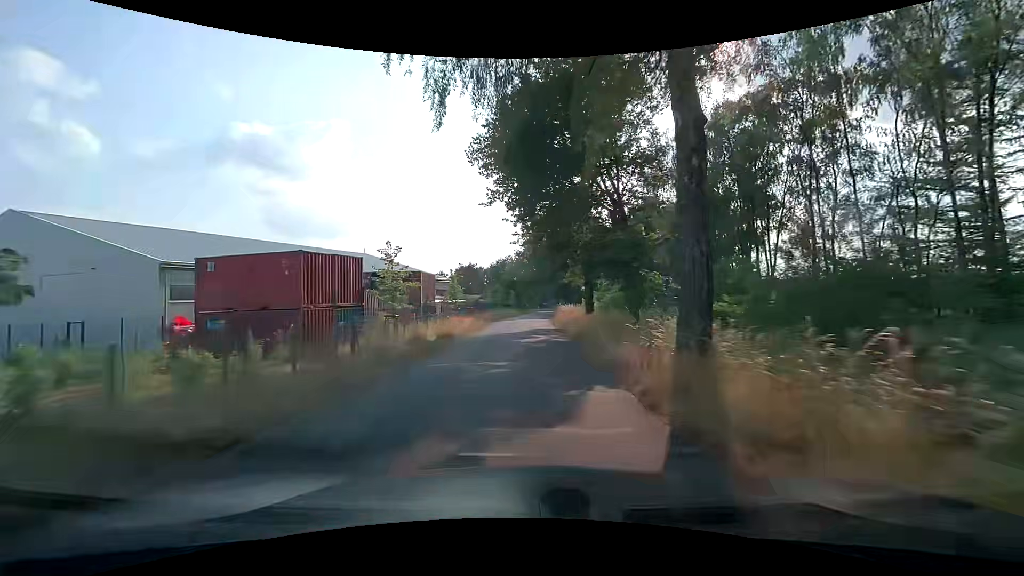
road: unclassified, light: Day
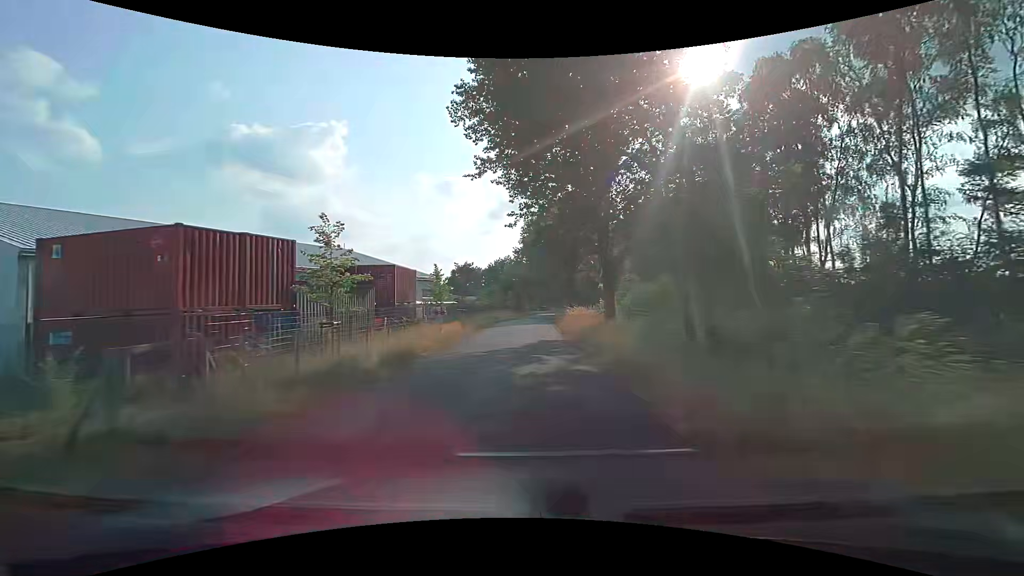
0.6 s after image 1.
(0.0, +7.9) m; 0°
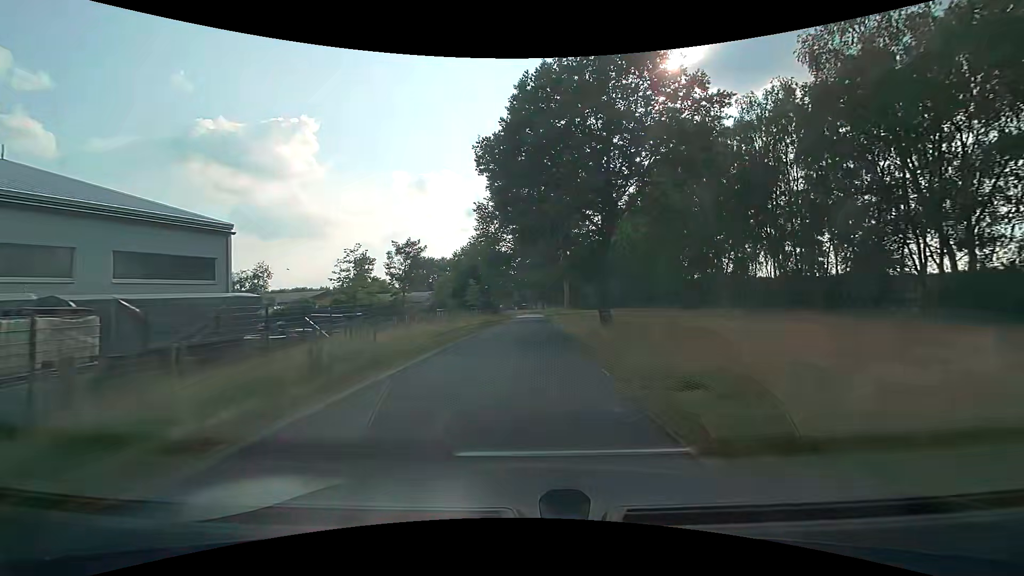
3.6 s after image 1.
(+0.4, +38.7) m; +2°
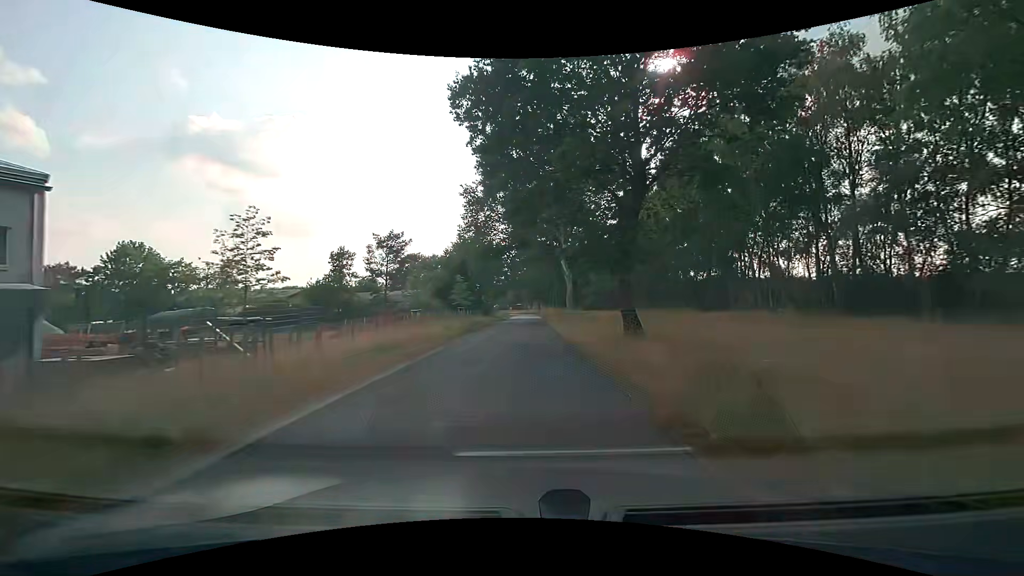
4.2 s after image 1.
(0.0, +7.5) m; +1°
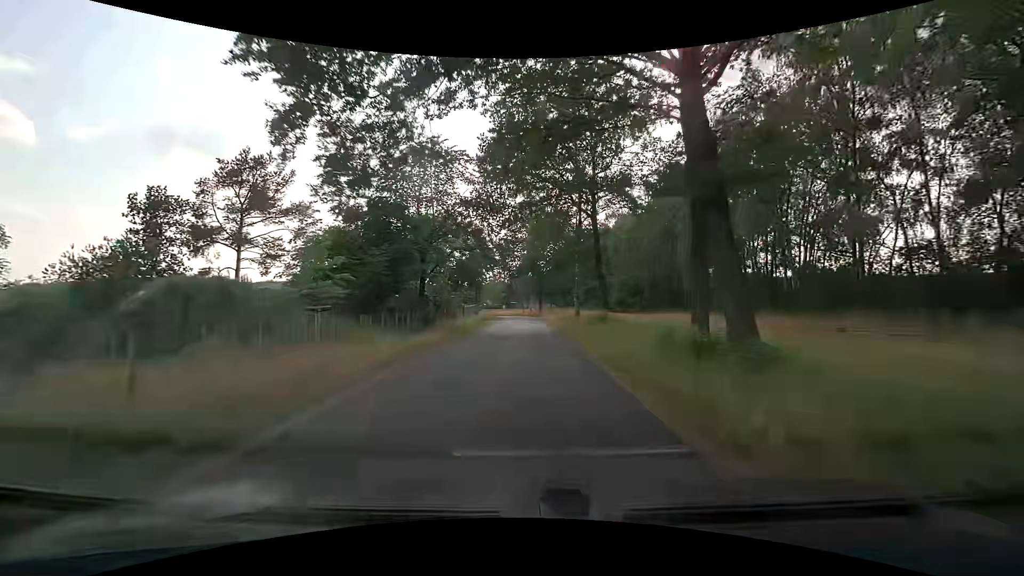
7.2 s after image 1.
(+0.1, +35.9) m; +1°
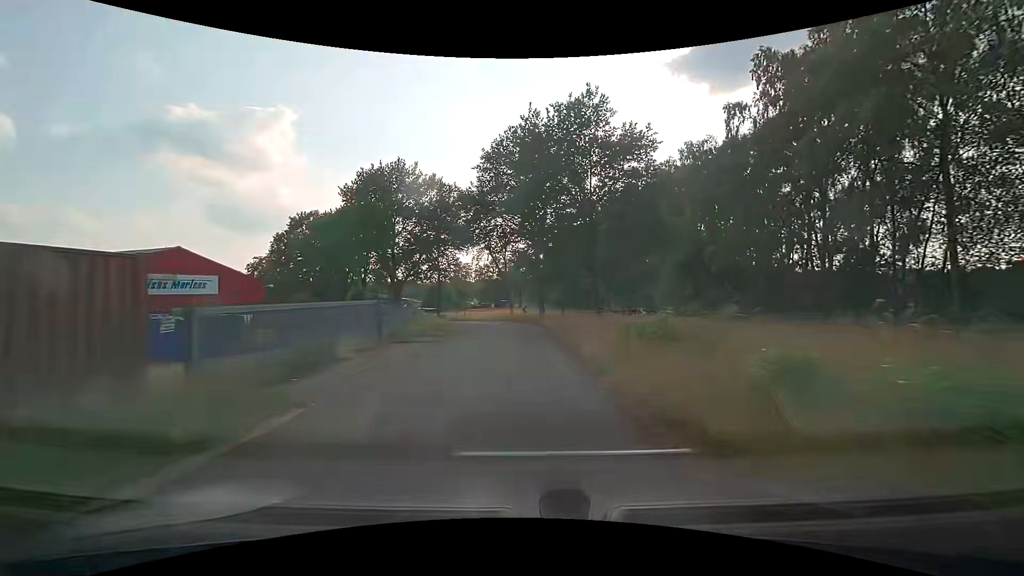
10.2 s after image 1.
(0.0, +34.4) m; 0°
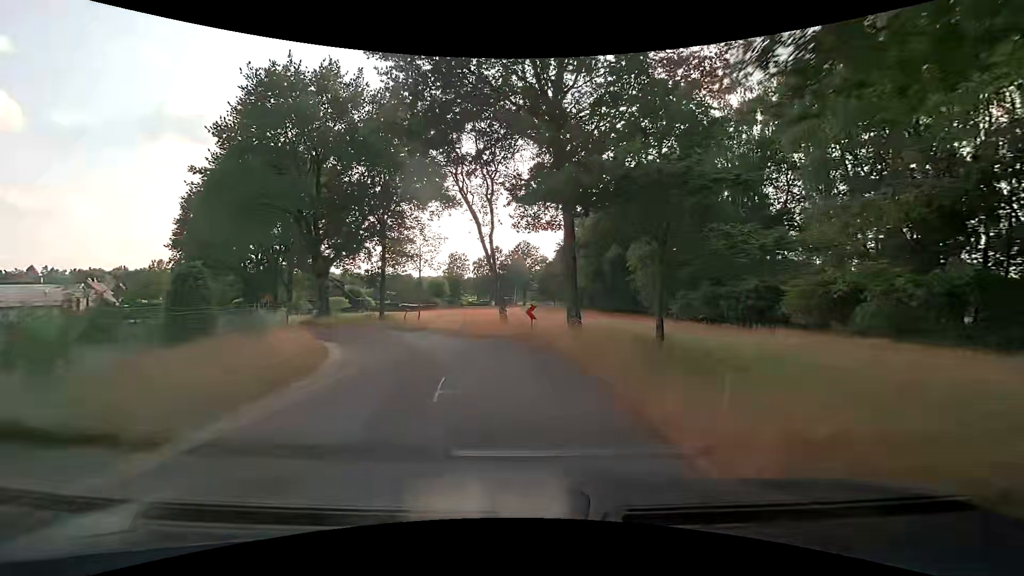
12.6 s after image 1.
(0.0, +26.1) m; 0°
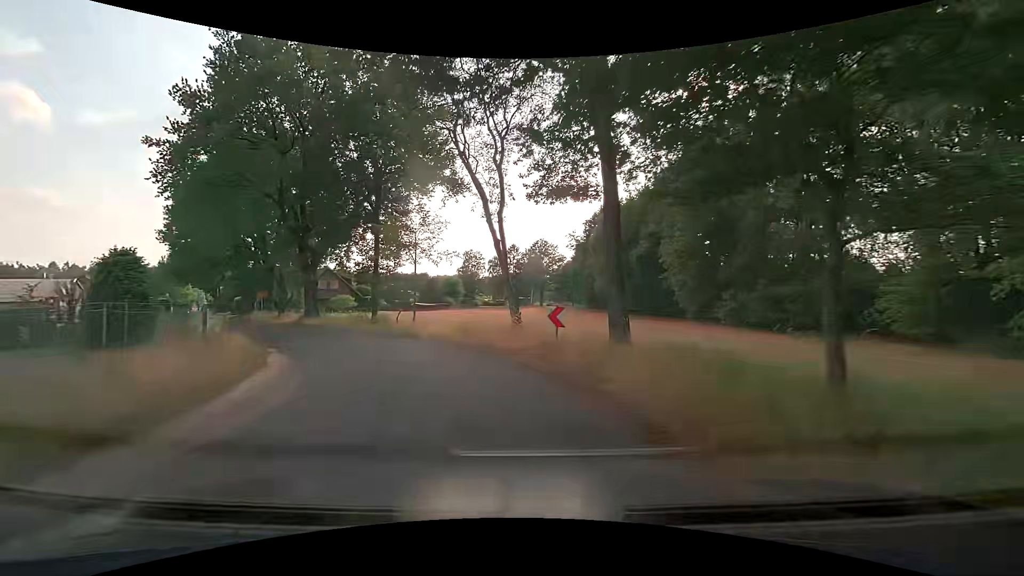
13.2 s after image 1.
(-0.1, +5.7) m; -1°
